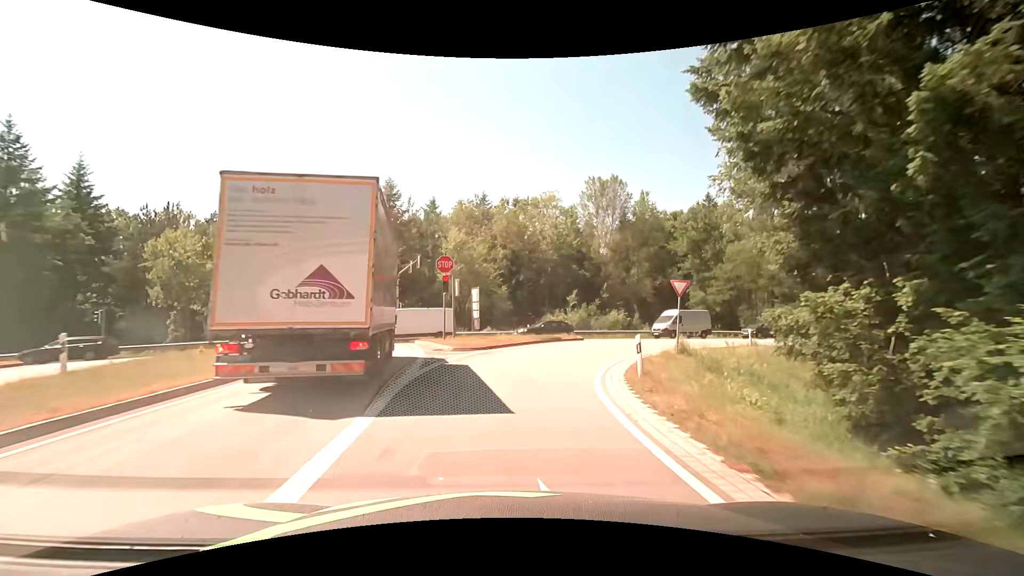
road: secondary_link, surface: asphalt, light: Day
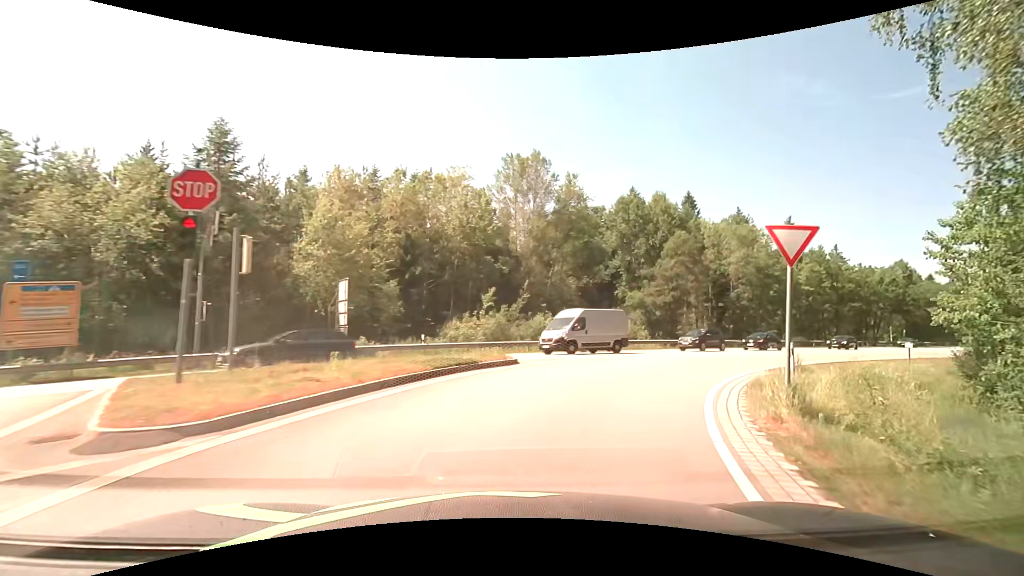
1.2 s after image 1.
(+0.7, +14.1) m; +9°
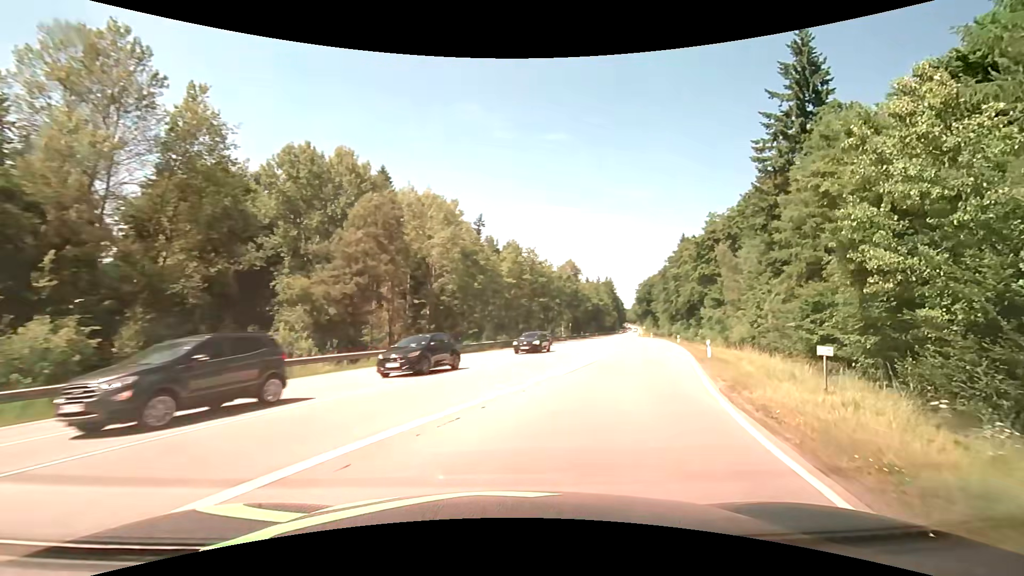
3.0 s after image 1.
(+5.7, +18.5) m; +34°
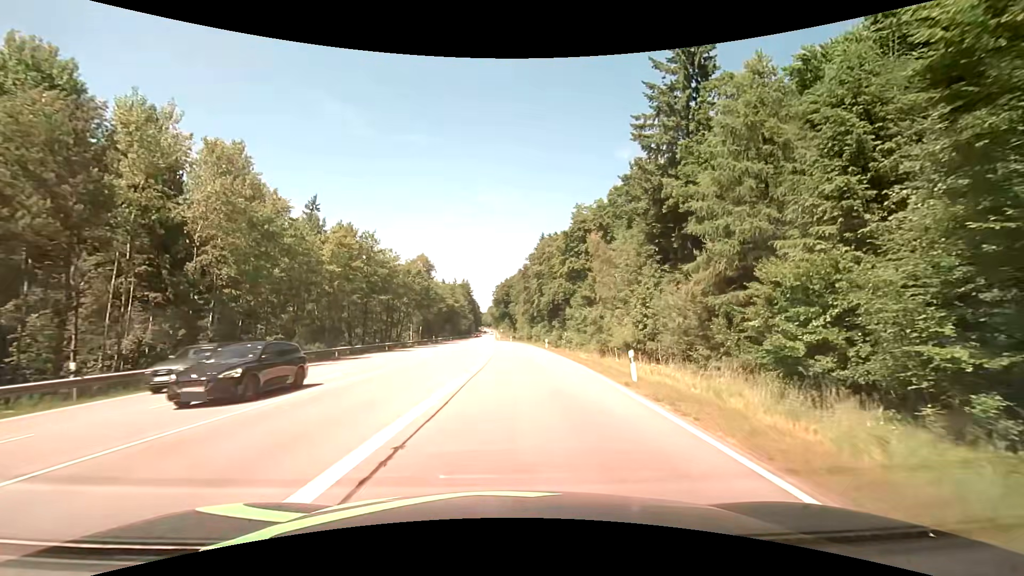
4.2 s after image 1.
(+2.9, +14.1) m; +18°
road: secondary
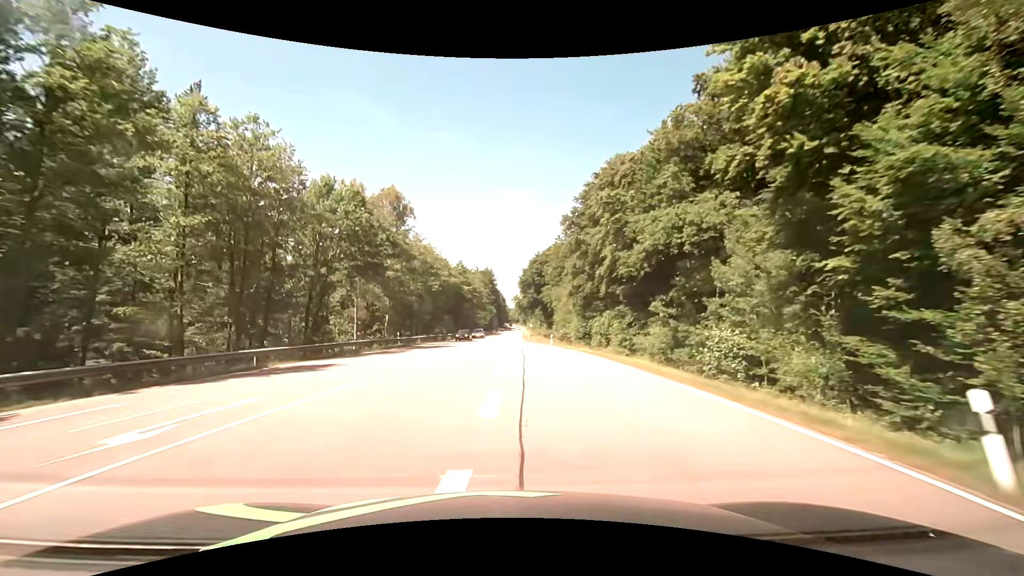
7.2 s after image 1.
(-0.1, +47.7) m; -3°
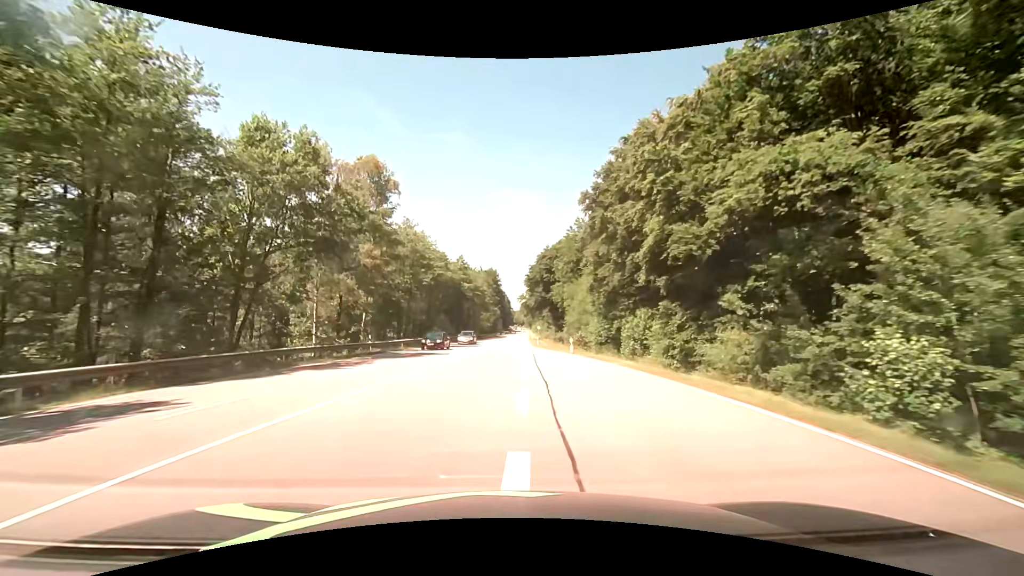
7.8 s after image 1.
(+0.1, +11.4) m; 0°
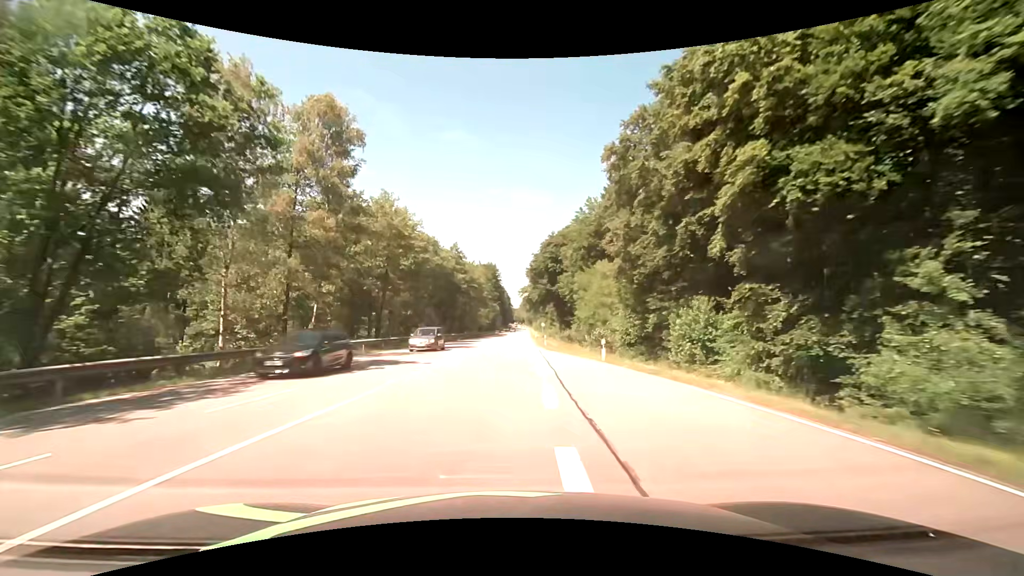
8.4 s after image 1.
(0.0, +12.0) m; 0°
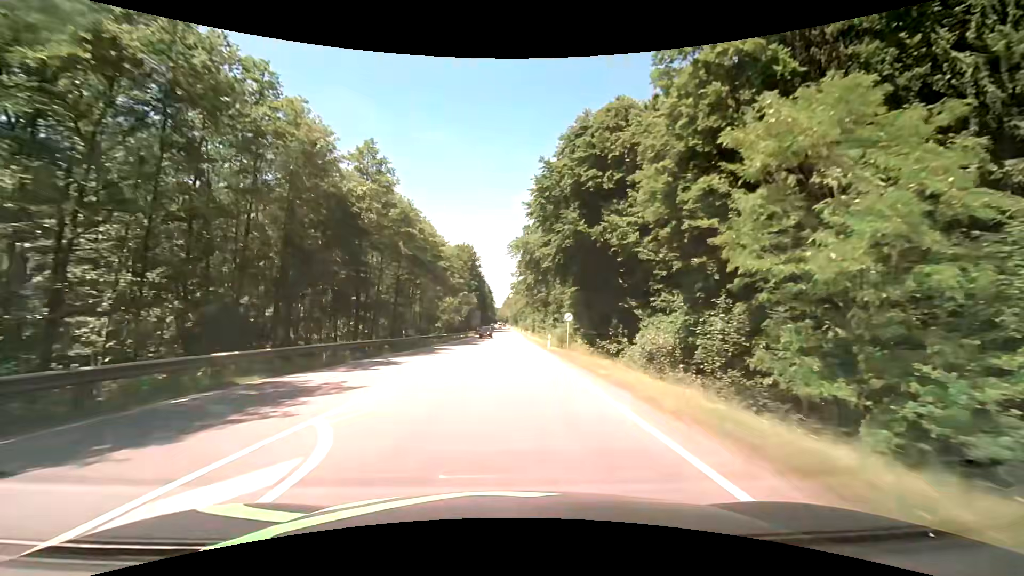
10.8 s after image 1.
(+0.9, +50.3) m; +2°
(0, +10) (0, +20) (0, +30) (0, +40) (+1, +50) (+1, +60) (+1, +70) (+1, +80) (+1, +90) (+1, +100) m
